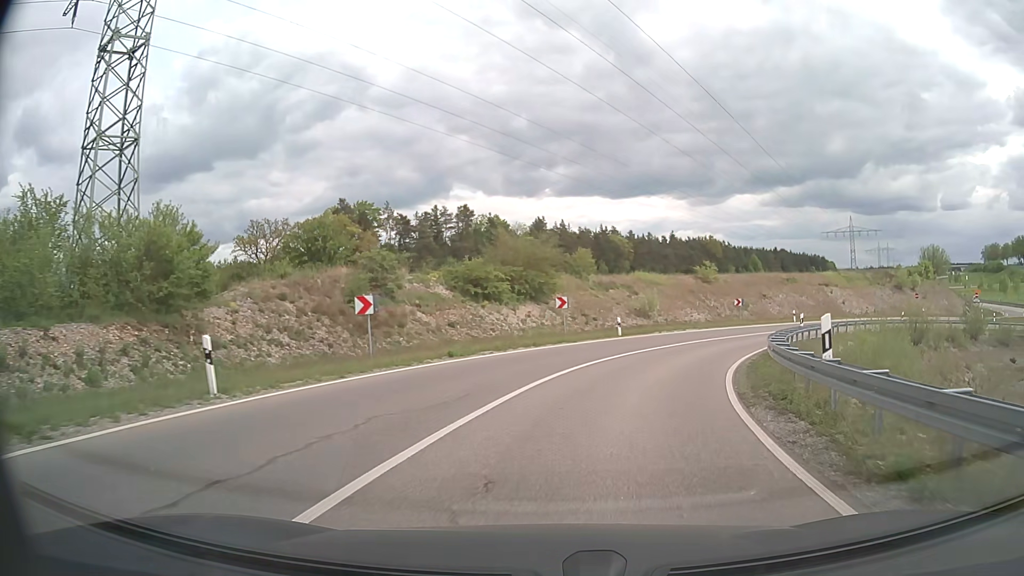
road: trunk_link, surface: asphalt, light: Day
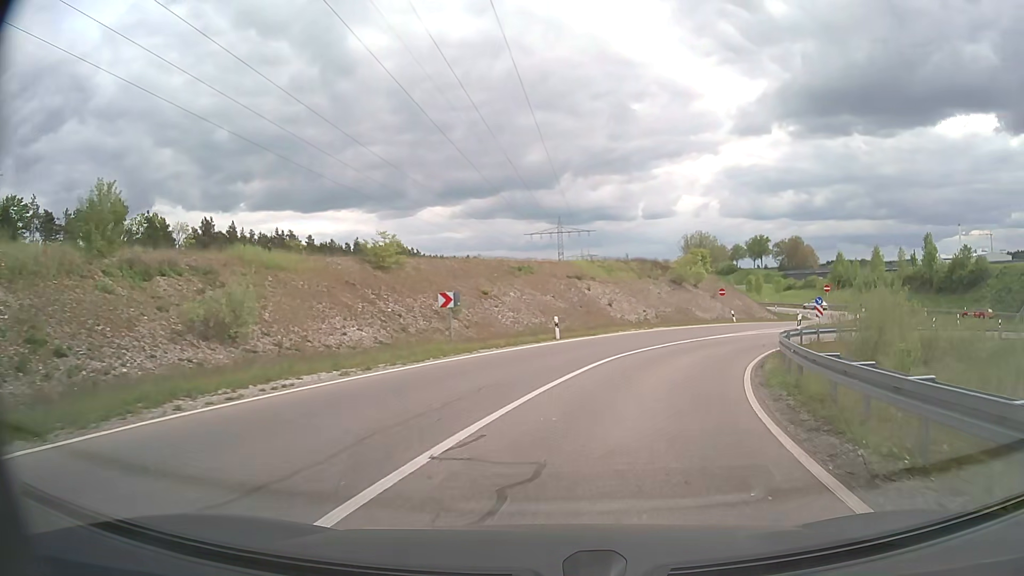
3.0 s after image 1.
(+6.3, +27.4) m; +26°
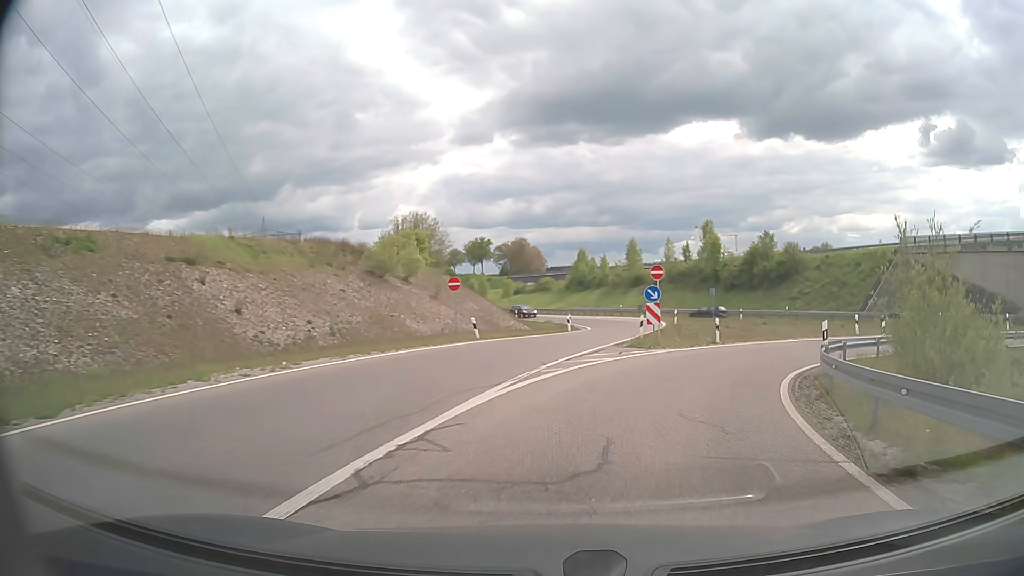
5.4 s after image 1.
(+4.5, +23.0) m; +24°
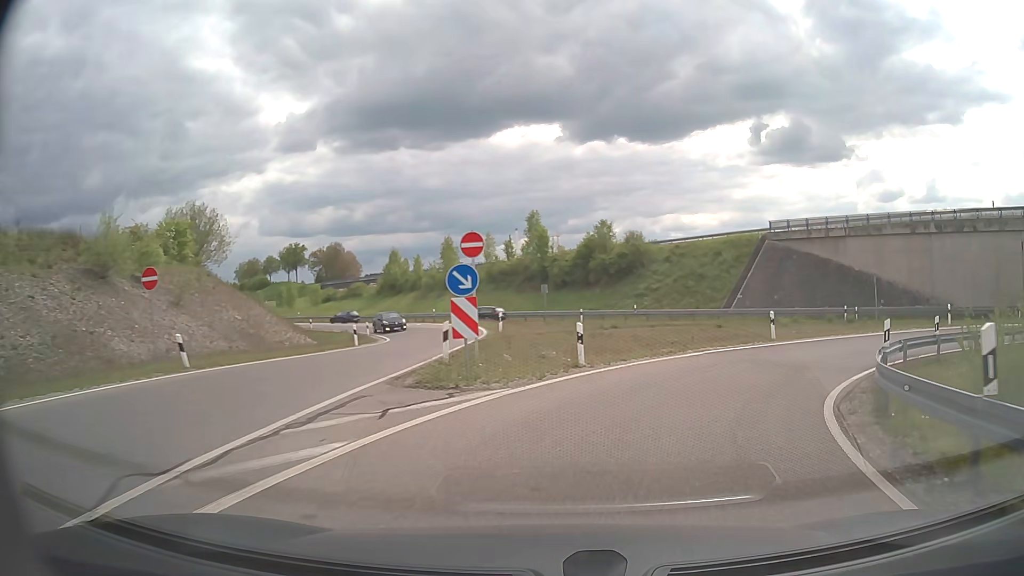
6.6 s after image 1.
(+1.5, +11.4) m; +15°
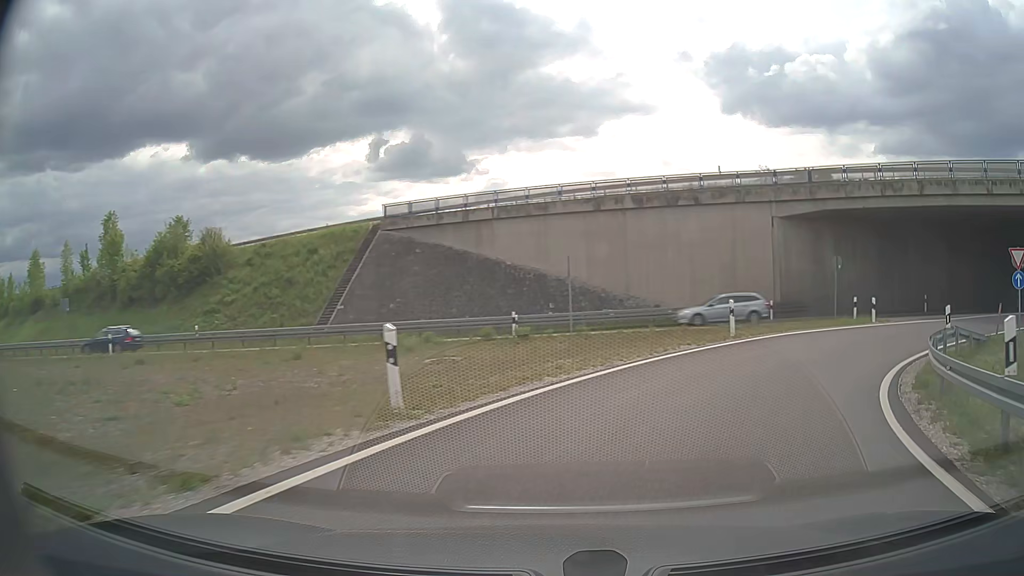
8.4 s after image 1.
(+4.3, +16.1) m; +32°
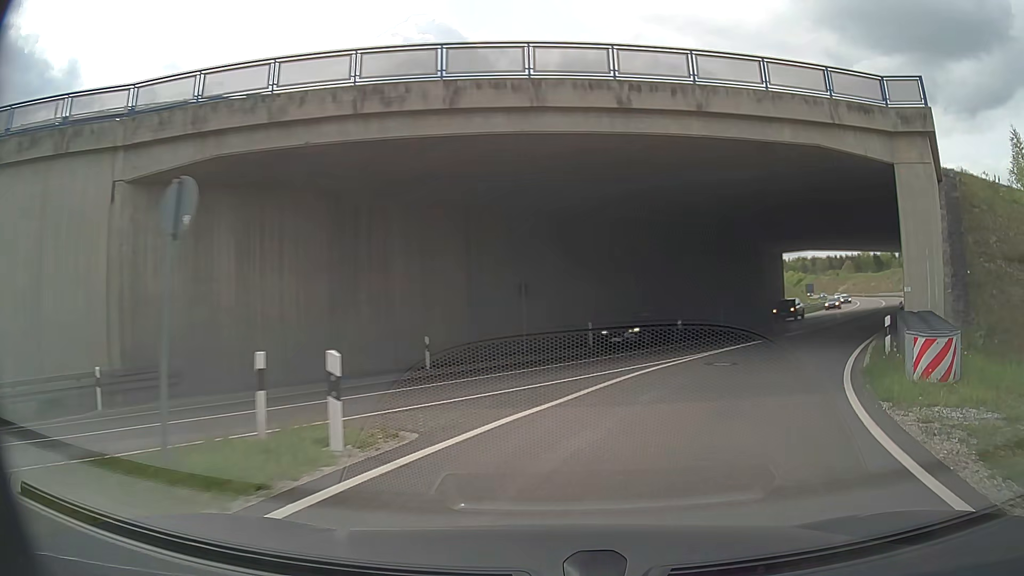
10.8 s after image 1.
(+8.4, +19.2) m; +47°
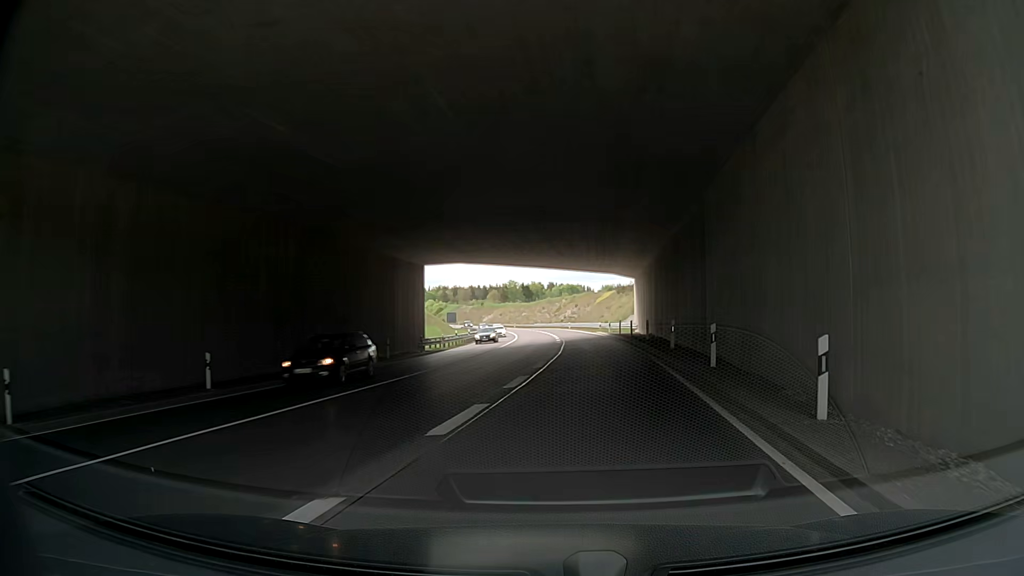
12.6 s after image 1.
(+5.4, +16.8) m; +32°
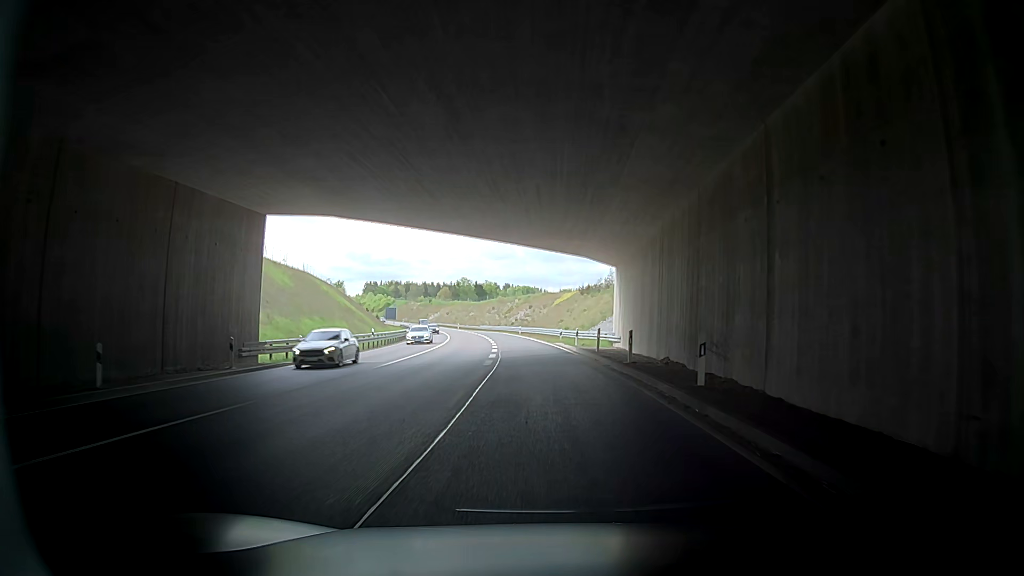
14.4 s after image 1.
(+0.2, +21.2) m; +1°
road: trunk
(0, +10) (-1, +20) (-1, +30) (-2, +40) (-2, +50) (-3, +60) (-4, +70) (-5, +80) (-7, +90) (-8, +100) m
